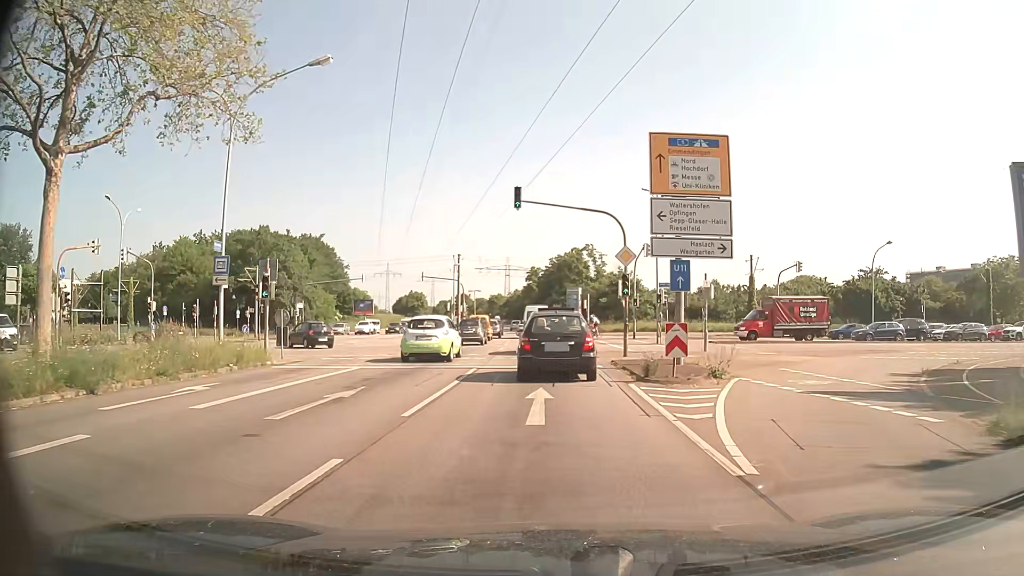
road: primary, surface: asphalt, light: Day
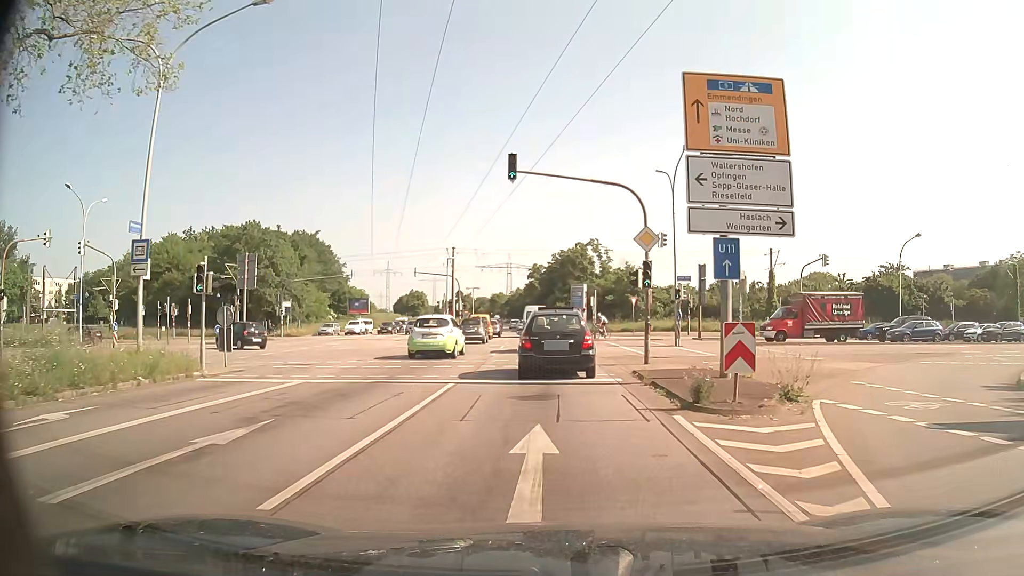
(0.0, +5.0) m; 0°
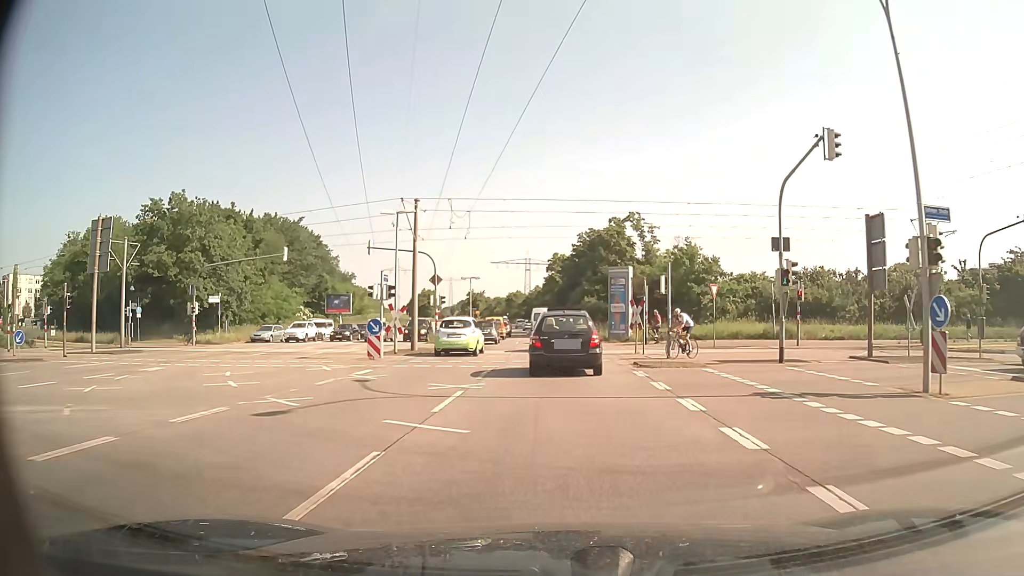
(-0.3, +22.7) m; -2°
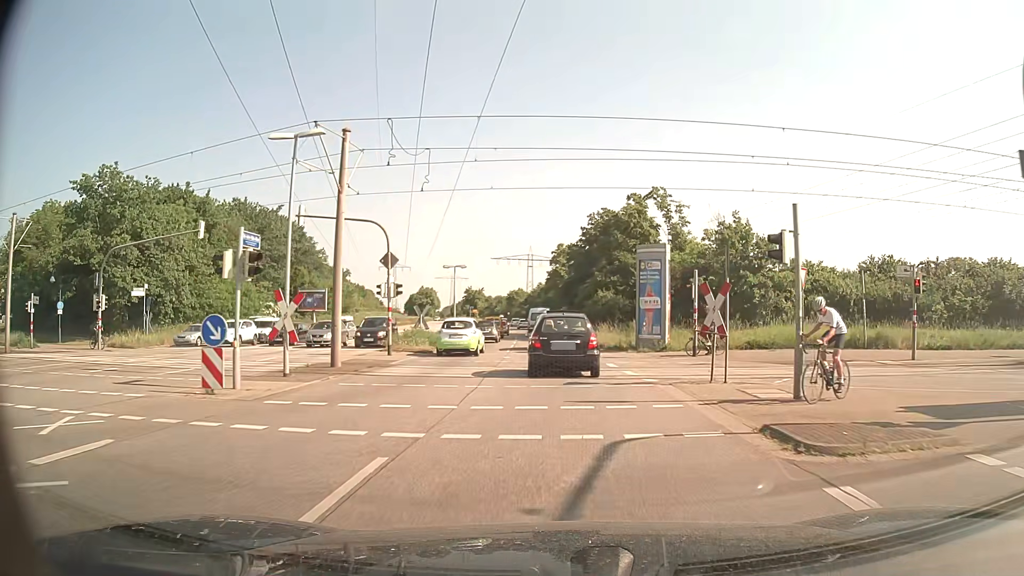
(-0.1, +12.5) m; -1°
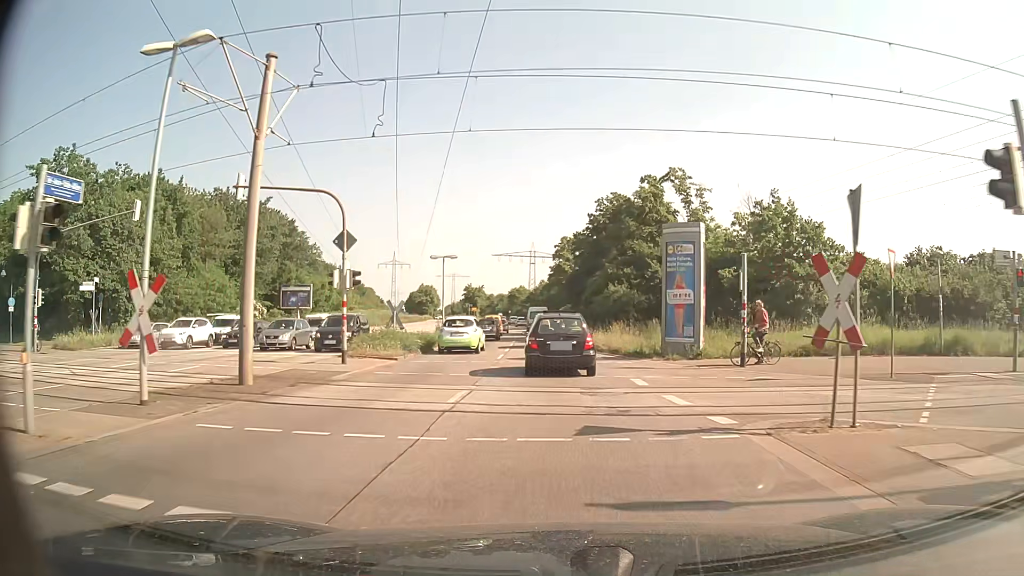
(0.0, +6.5) m; 0°
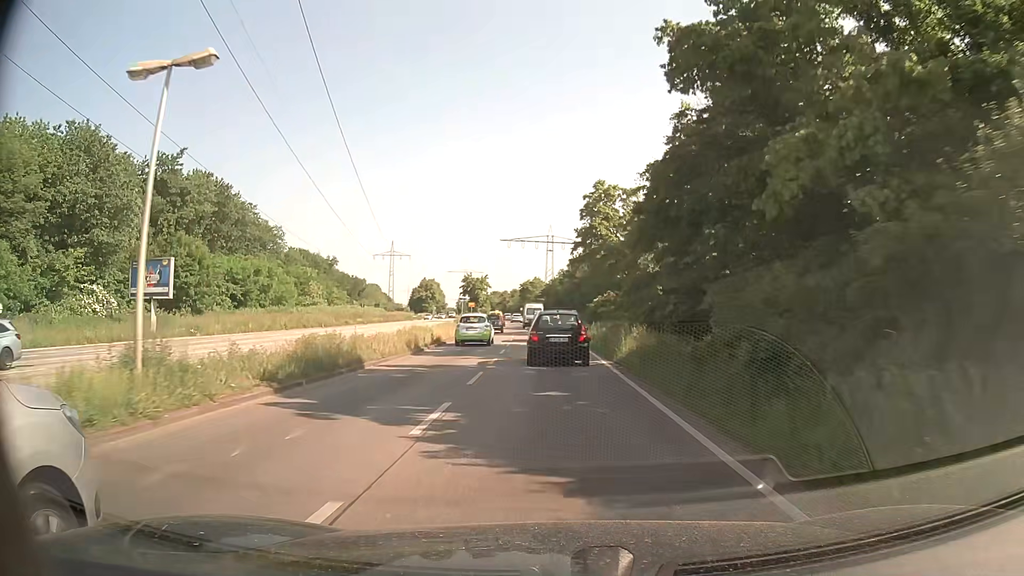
(-0.7, +34.5) m; -2°
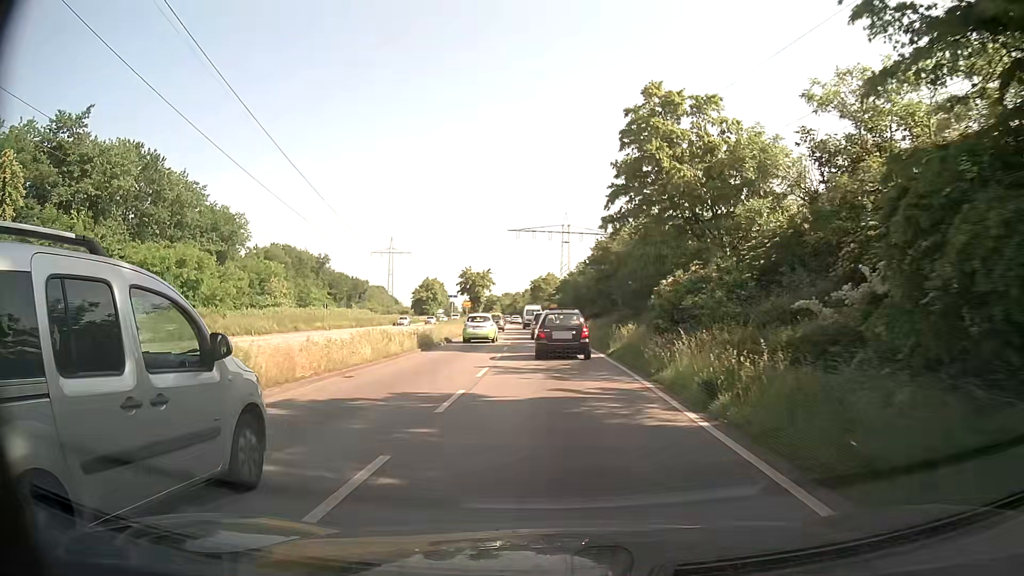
(-0.4, +22.4) m; -2°
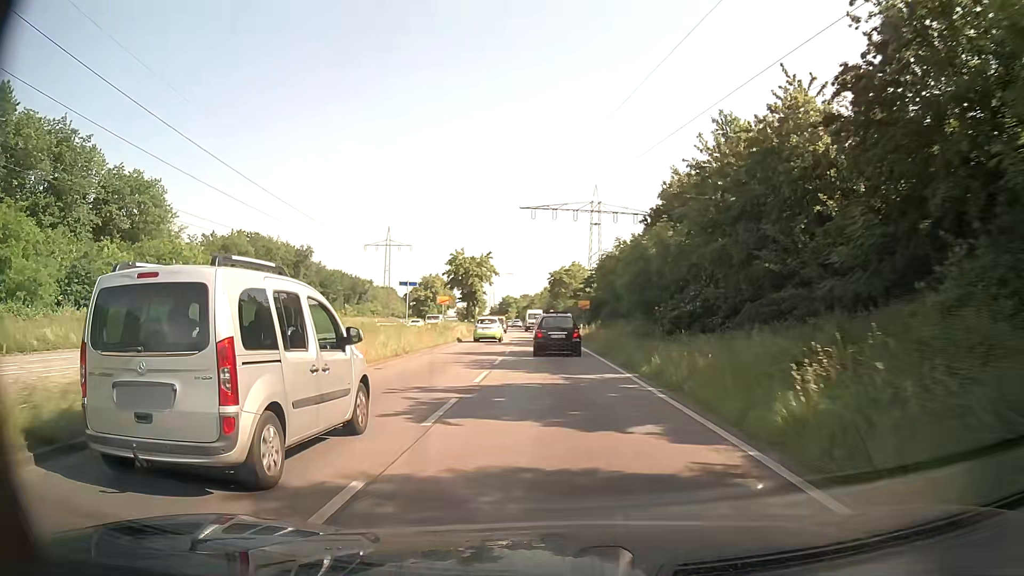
(-0.3, +31.7) m; -2°
(0, +10) (0, +20) (0, +30) (-1, +40) (-1, +50) (-1, +60) (-2, +70) (-2, +80) (-3, +90) (-4, +100) m
